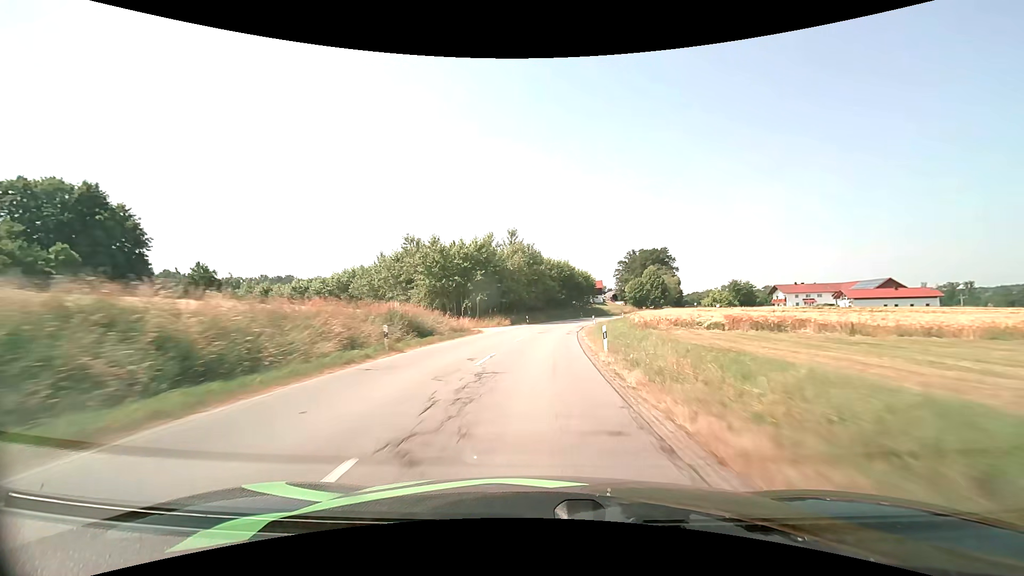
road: secondary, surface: asphalt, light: Day
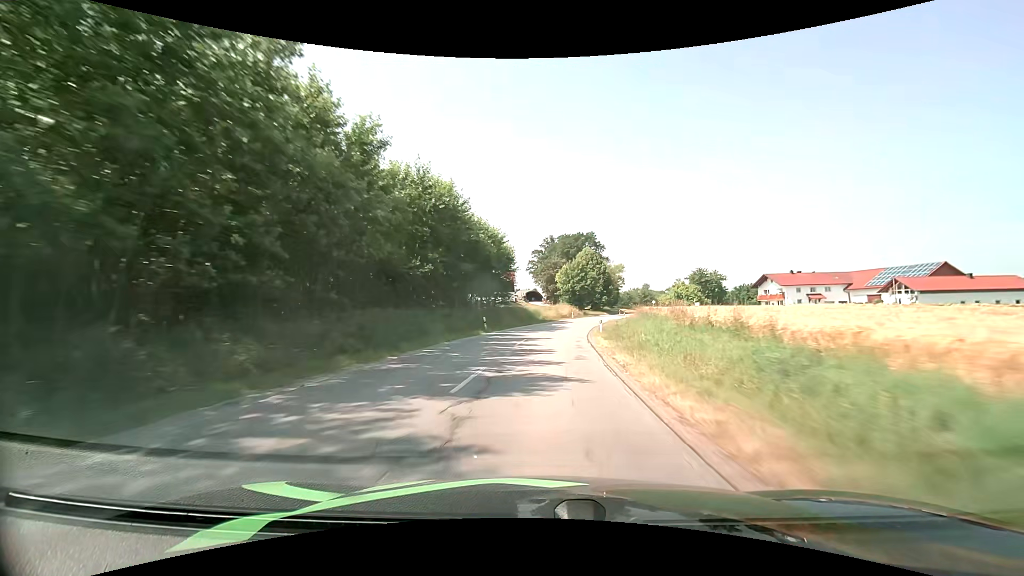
(+5.2, +63.8) m; +10°
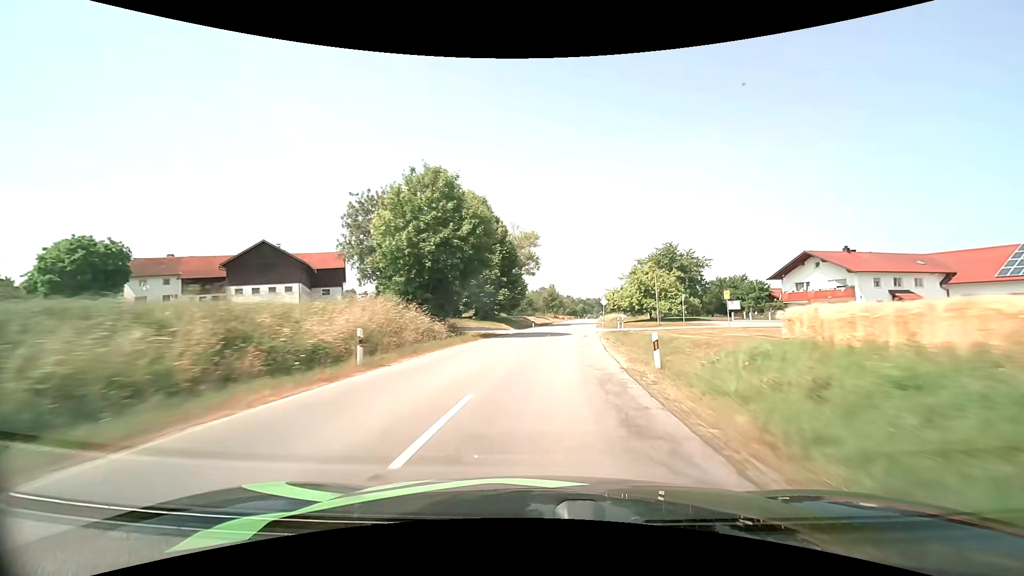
(+6.9, +63.0) m; +13°
(0, +10) (+1, +20) (+2, +30) (+3, +40) (+4, +50) (+5, +60) (+7, +70) (+8, +80) (+9, +89) (+11, +99) m
